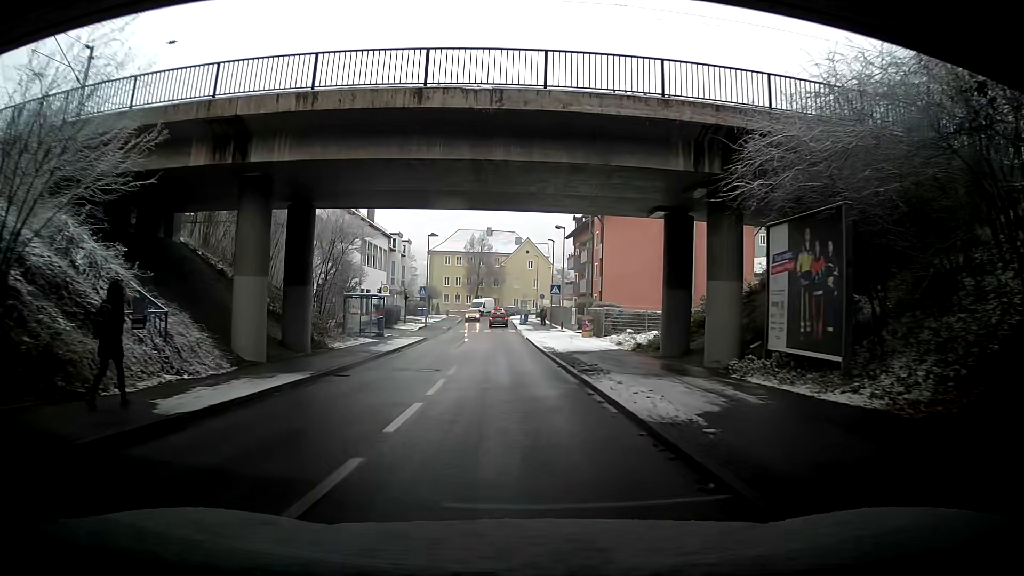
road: unclassified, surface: asphalt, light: Day
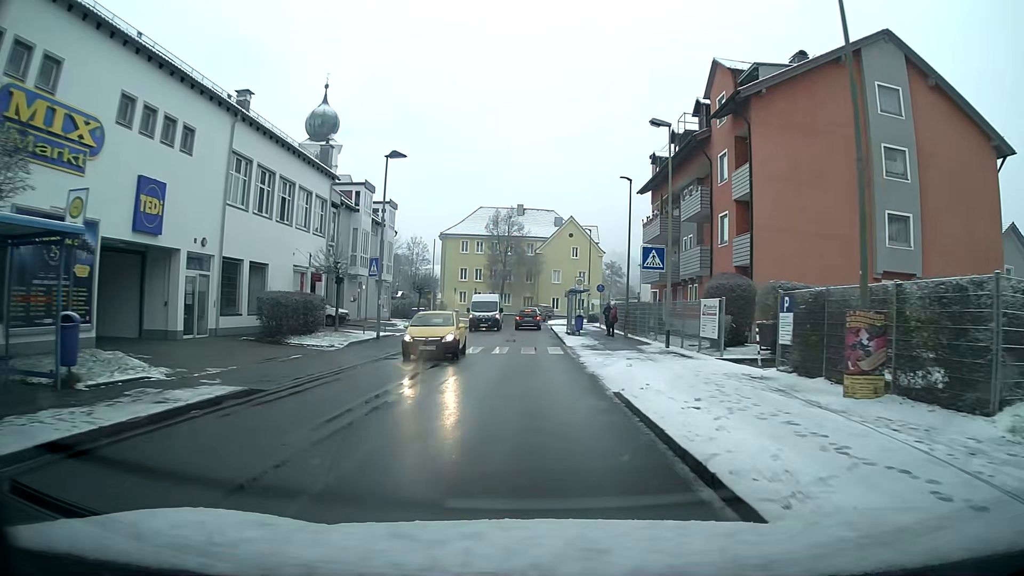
(+2.5, +30.1) m; -2°
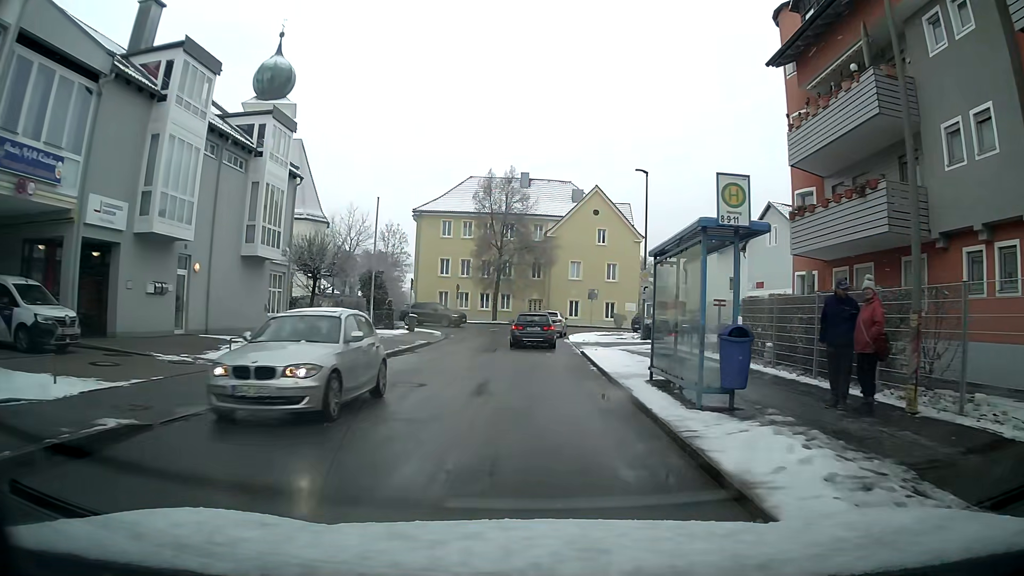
(0.0, +26.2) m; 0°
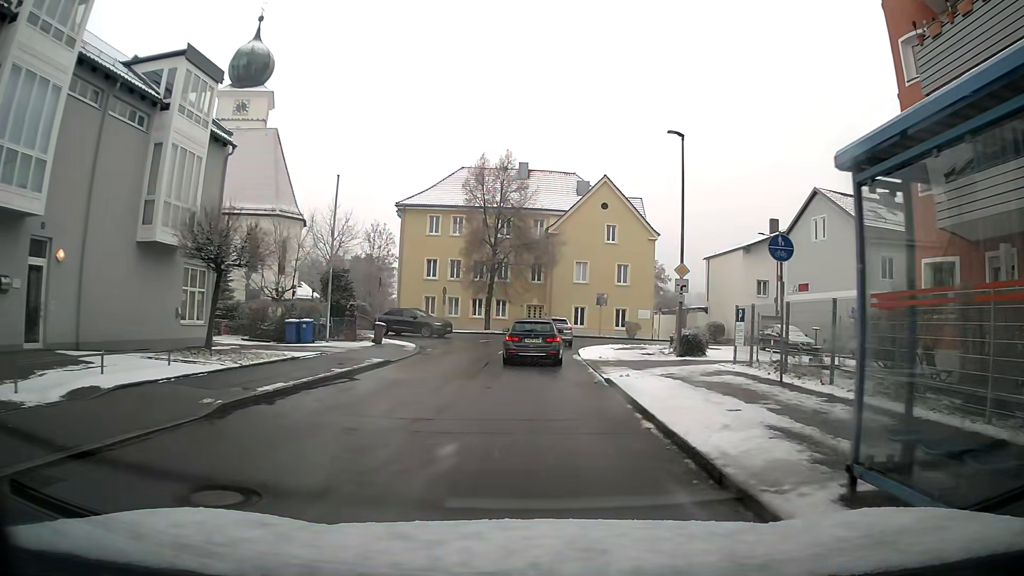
(0.0, +8.1) m; 0°
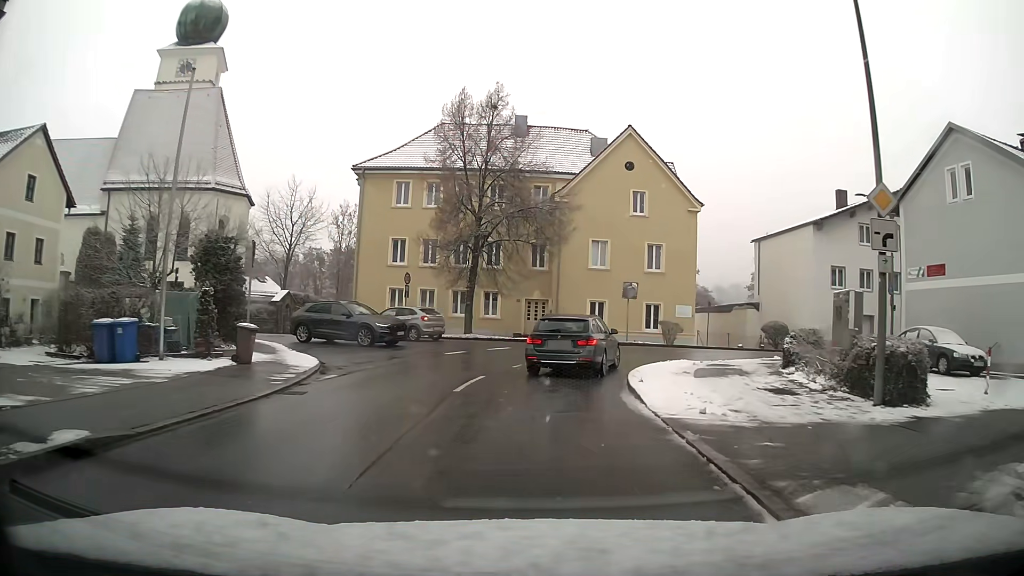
(0.0, +14.5) m; 0°
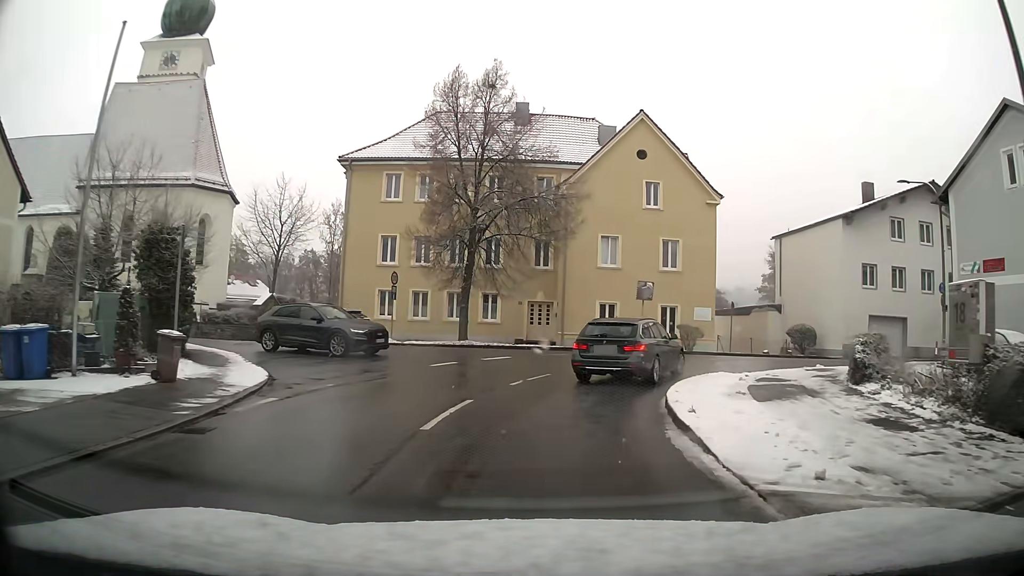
(0.0, +4.0) m; +1°
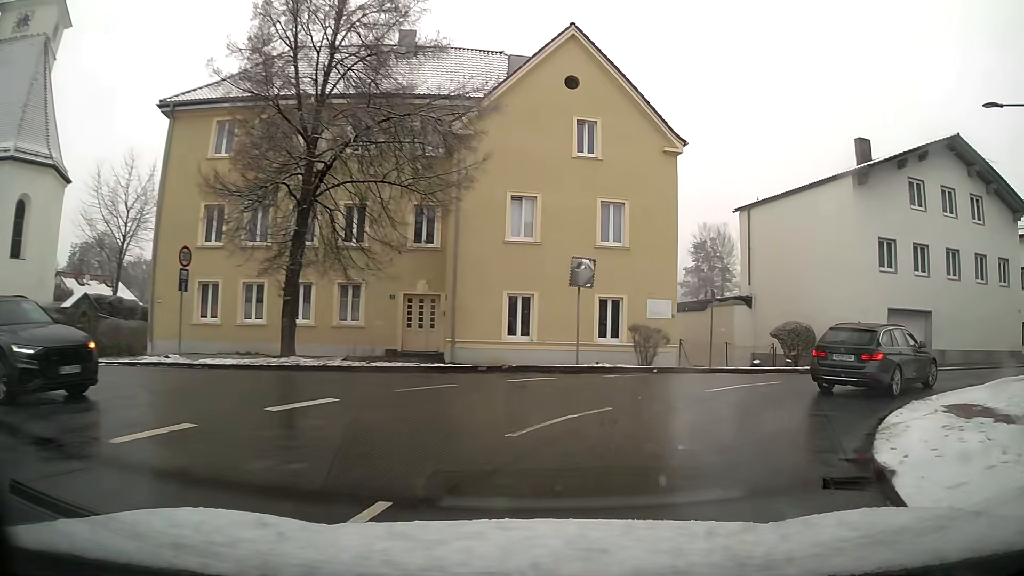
(+0.9, +11.9) m; +14°
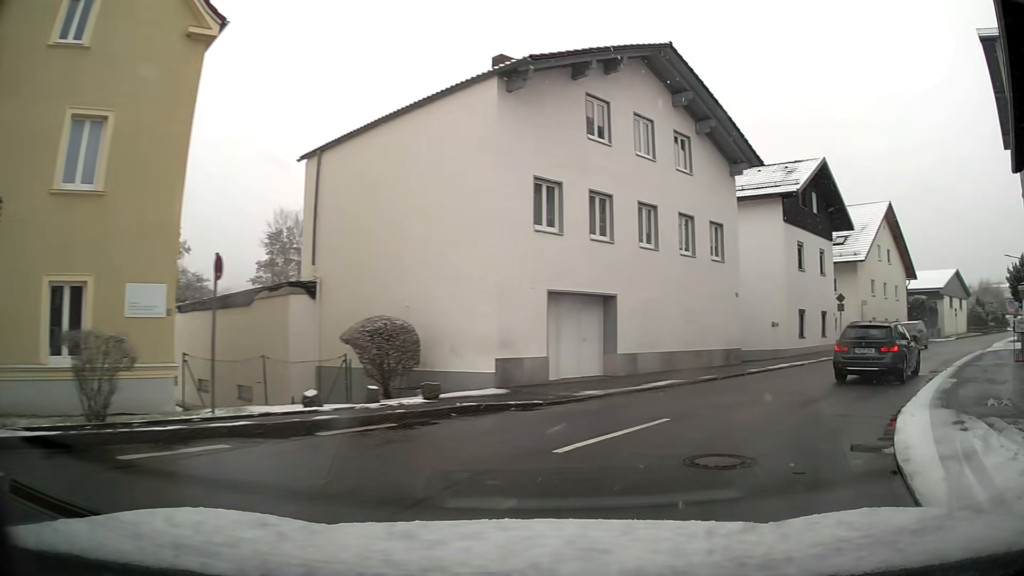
(+3.5, +11.0) m; +37°
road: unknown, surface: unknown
